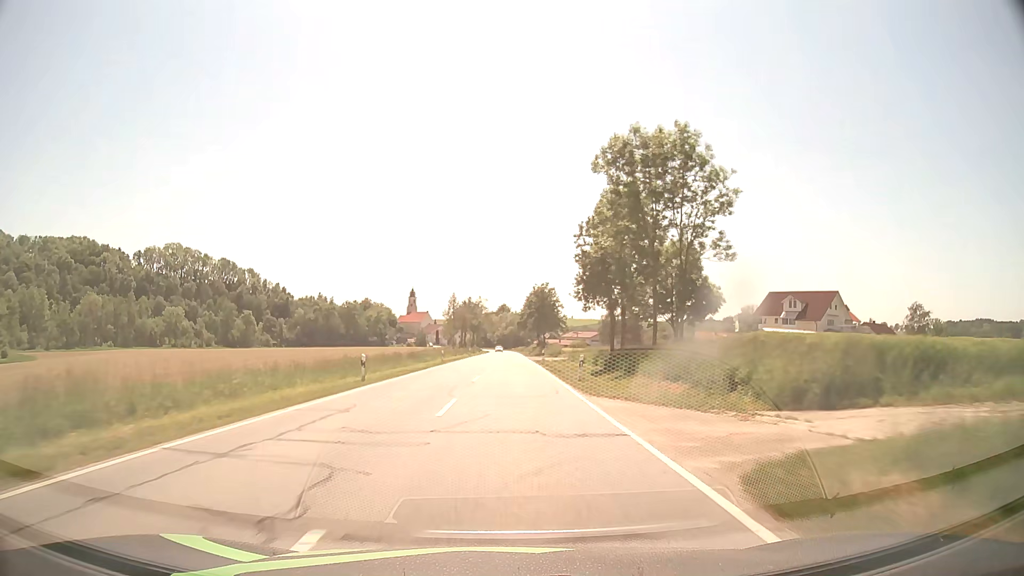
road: secondary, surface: asphalt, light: Day
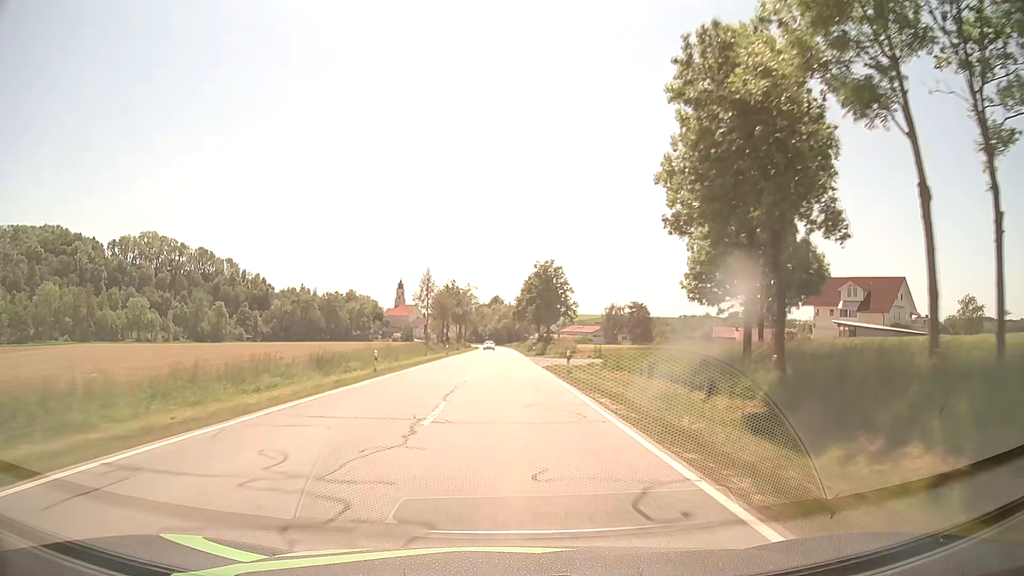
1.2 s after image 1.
(+0.1, +25.8) m; +1°
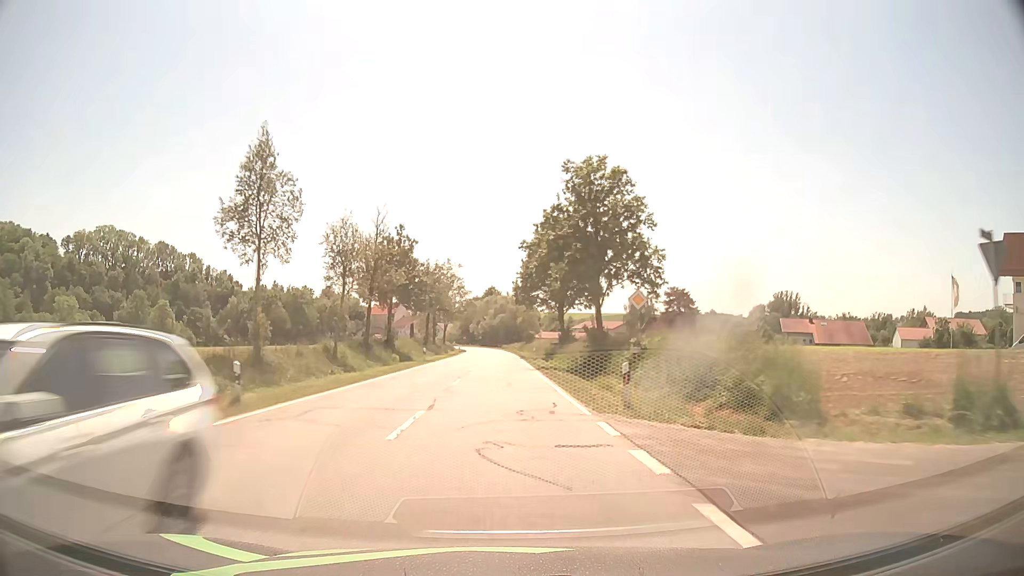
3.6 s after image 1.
(+0.2, +49.3) m; 0°
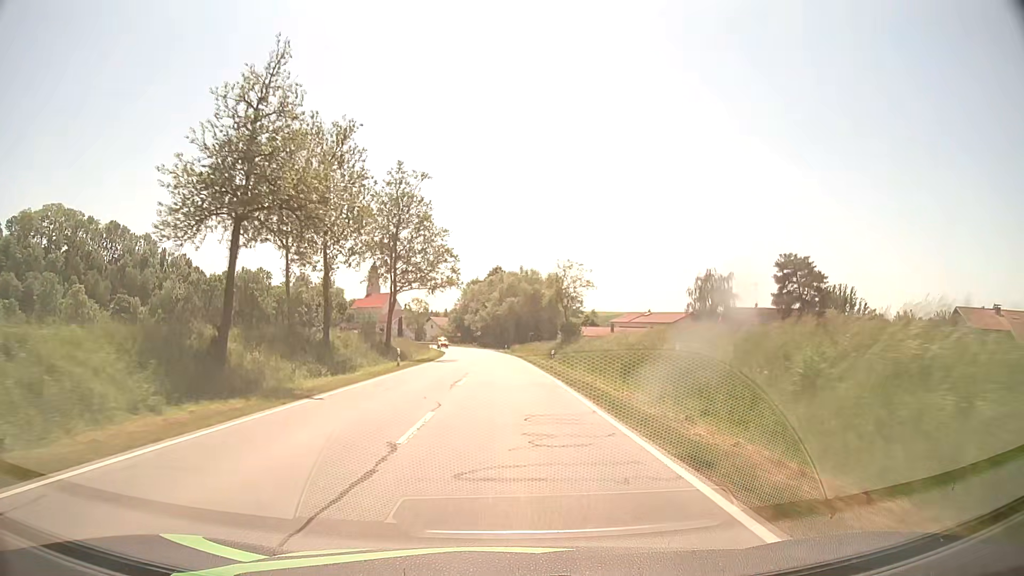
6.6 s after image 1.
(-0.7, +60.3) m; -1°
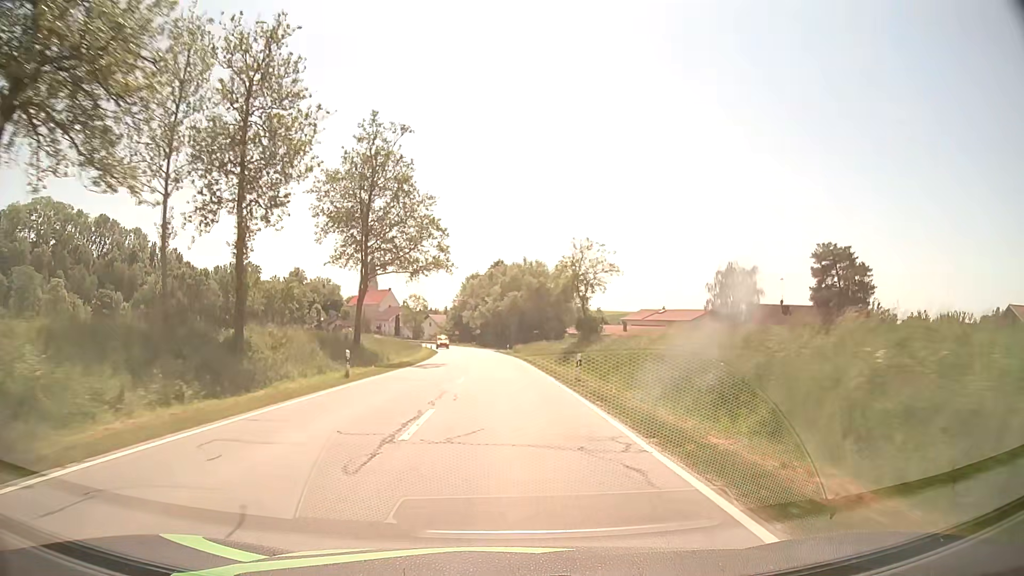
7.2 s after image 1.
(0.0, +11.6) m; 0°
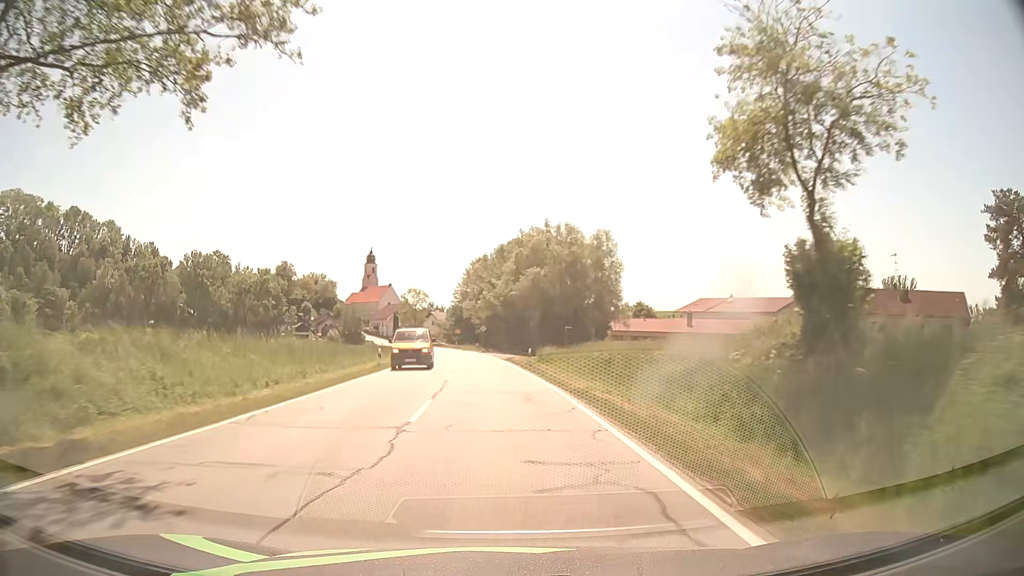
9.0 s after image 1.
(-0.2, +33.8) m; -1°
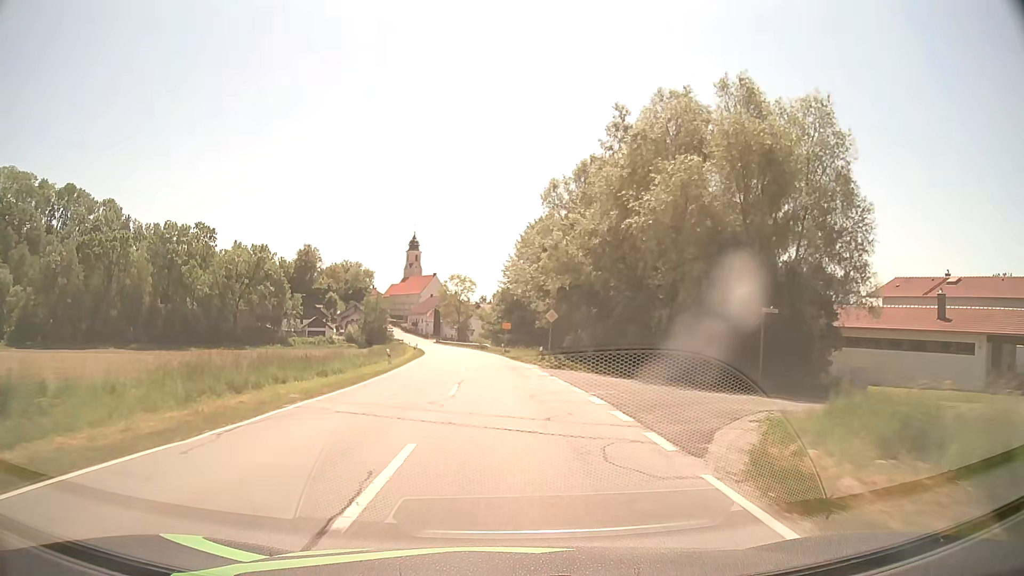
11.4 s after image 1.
(-1.8, +42.3) m; -5°
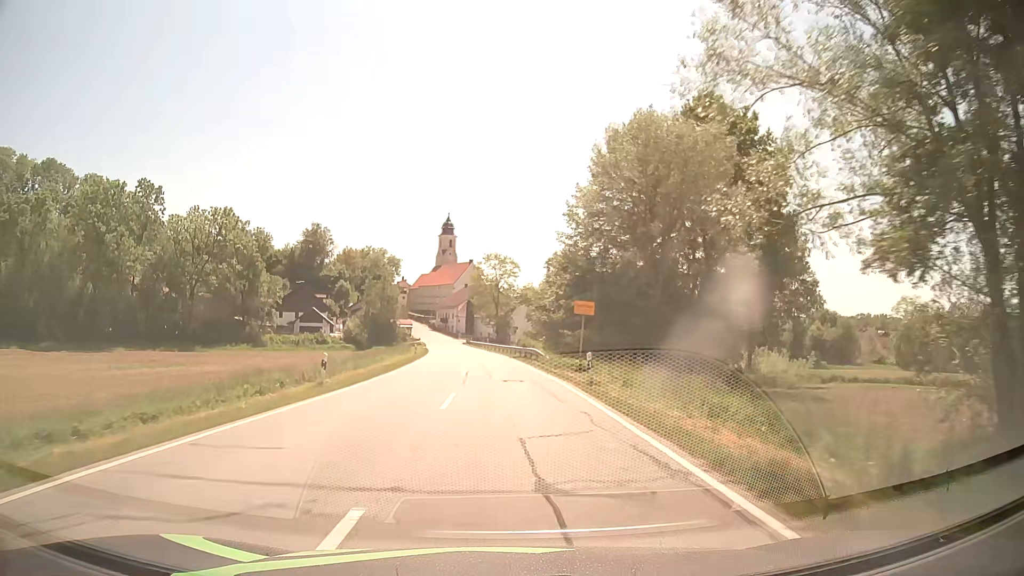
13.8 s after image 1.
(-1.2, +39.3) m; -3°
(0, +10) (0, +20) (-1, +30) (-2, +40) (-2, +50) (-3, +60) (-4, +70) (-5, +80) (-7, +90) (-8, +100) m
